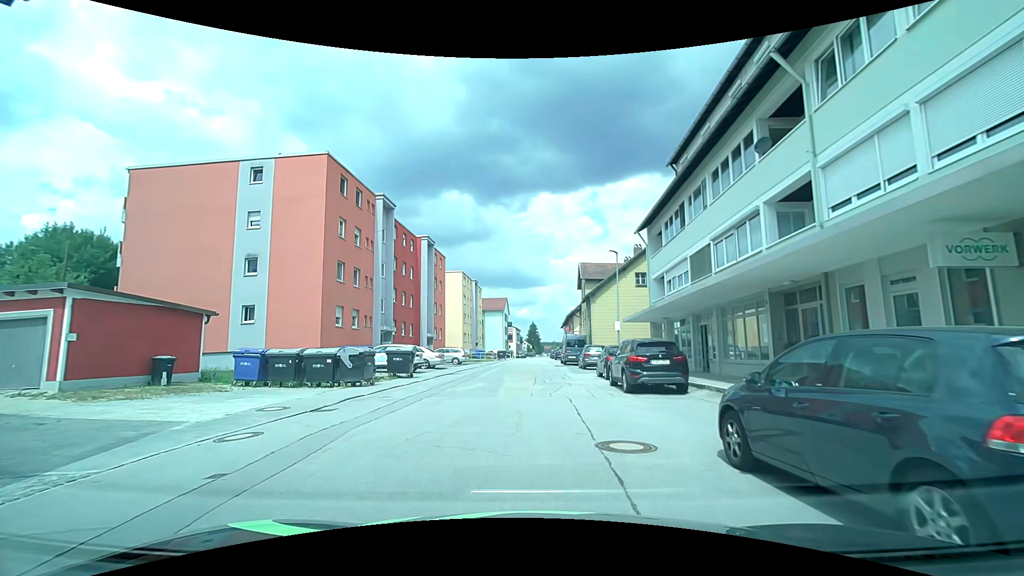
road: unclassified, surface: asphalt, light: Day
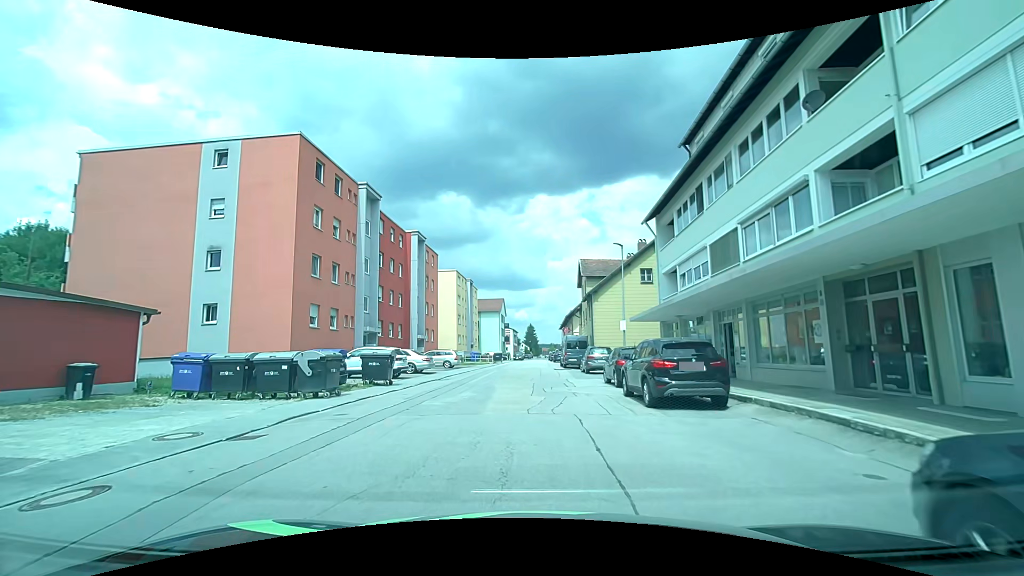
(0.0, +3.2) m; +1°
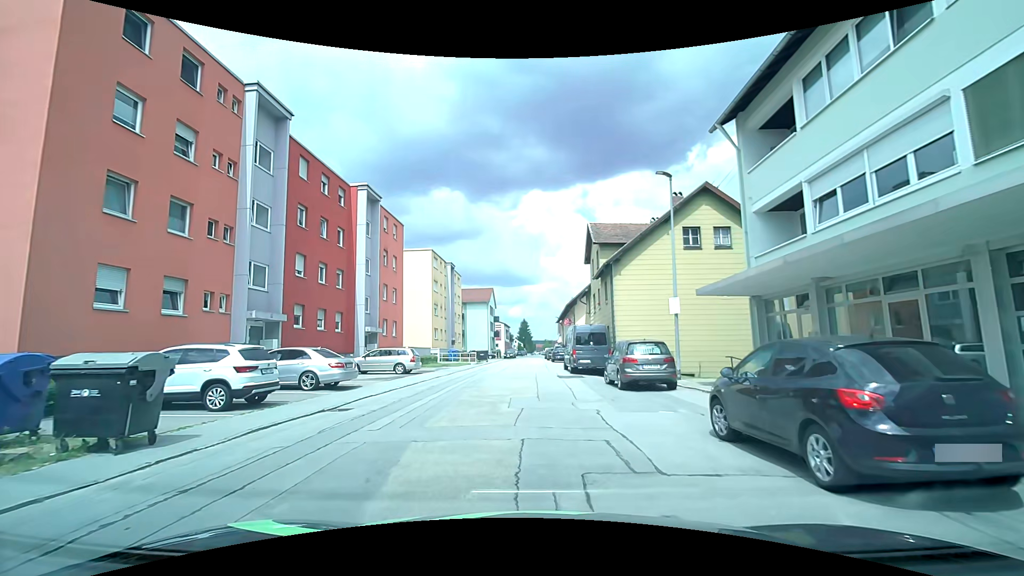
(-0.2, +12.9) m; -1°
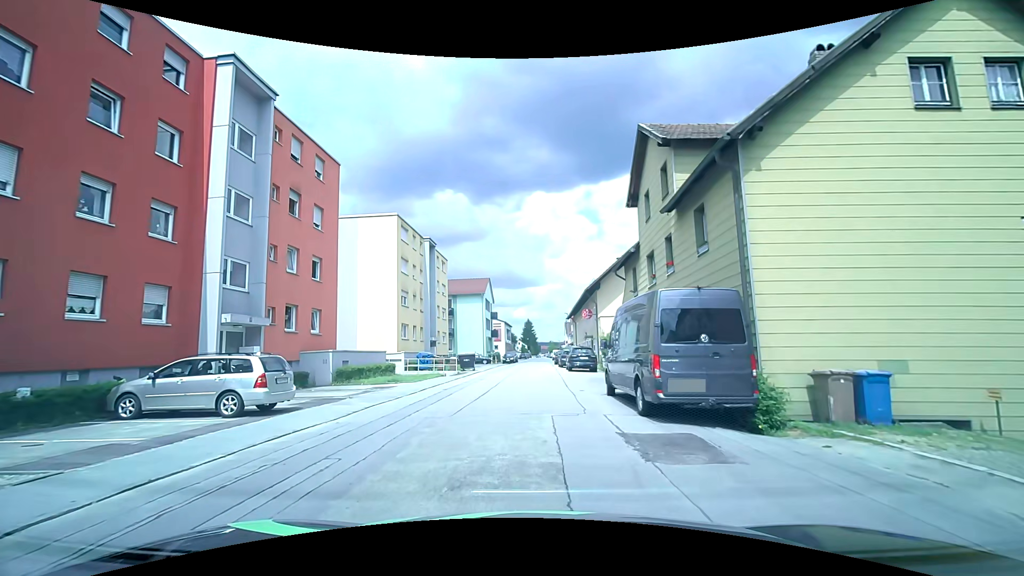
(+0.5, +16.1) m; +2°
(0, +10) (0, +20) (0, +30) (0, +40) (0, +50) (+1, +60) (+1, +70) (+1, +80) (+1, +90) (+2, +100) m
